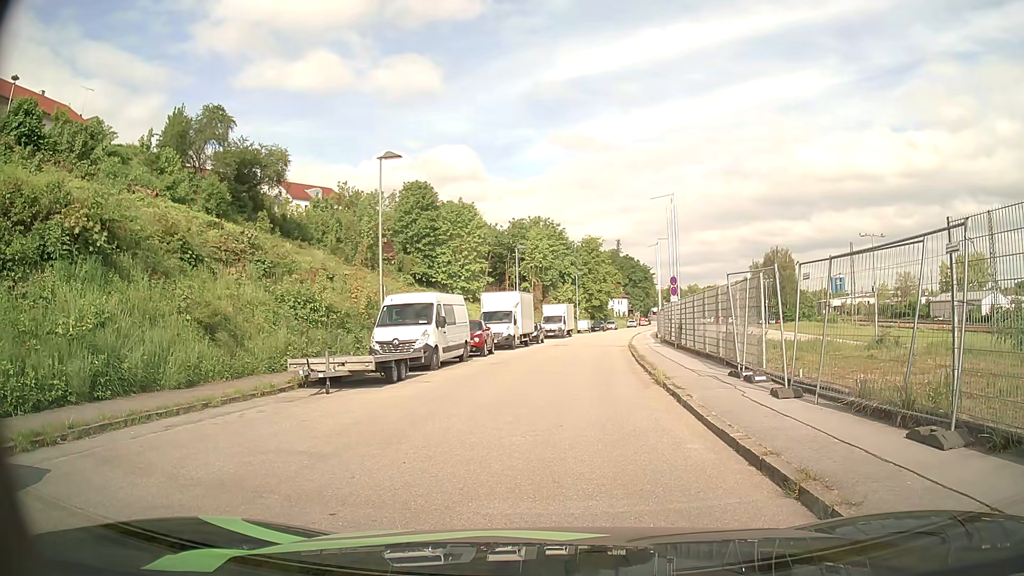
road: residential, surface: asphalt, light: Day
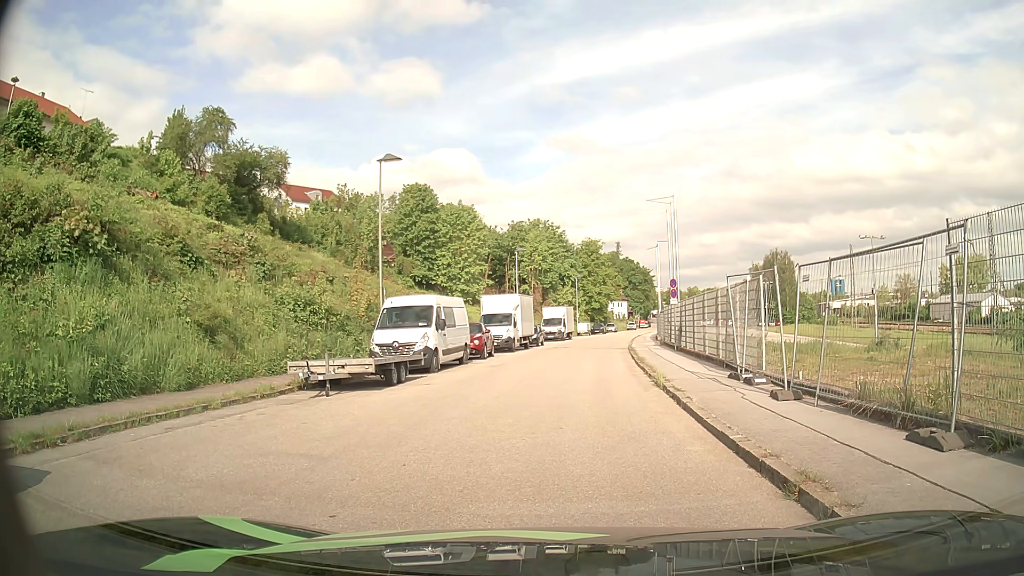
(0.0, 0.0) m; 0°
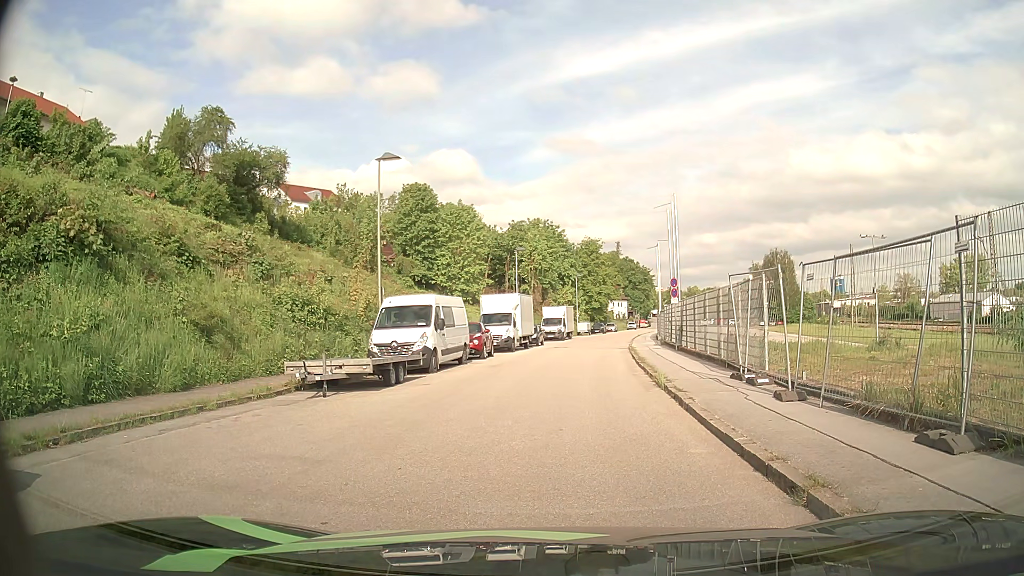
(0.0, +0.3) m; 0°
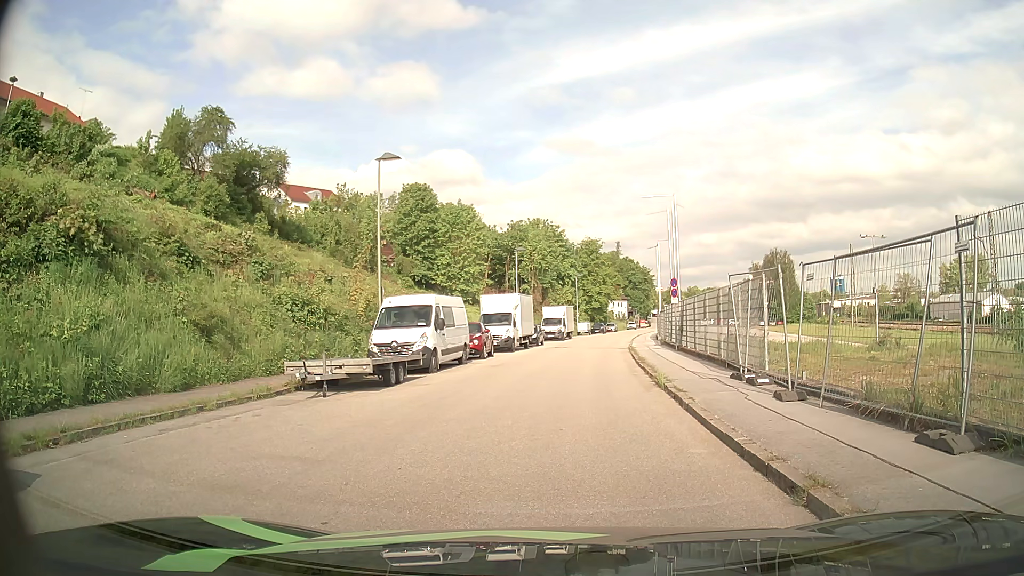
(0.0, 0.0) m; 0°
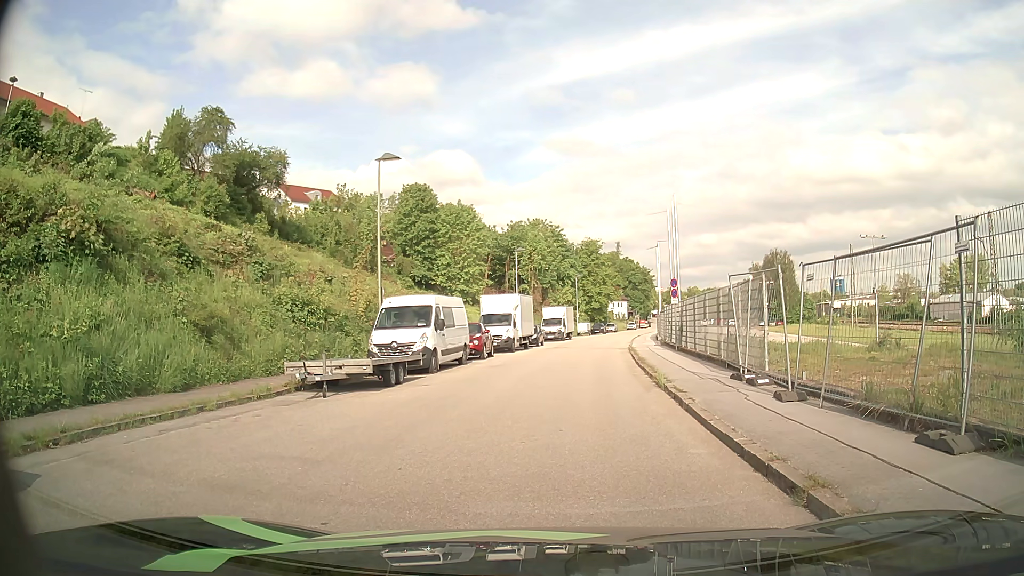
(0.0, 0.0) m; 0°
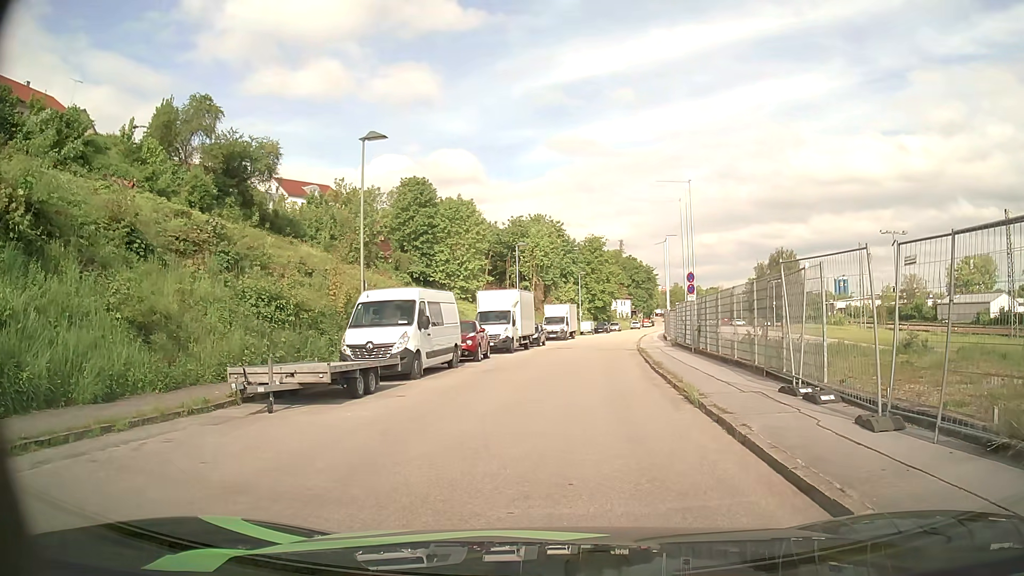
(+0.1, +3.1) m; +2°
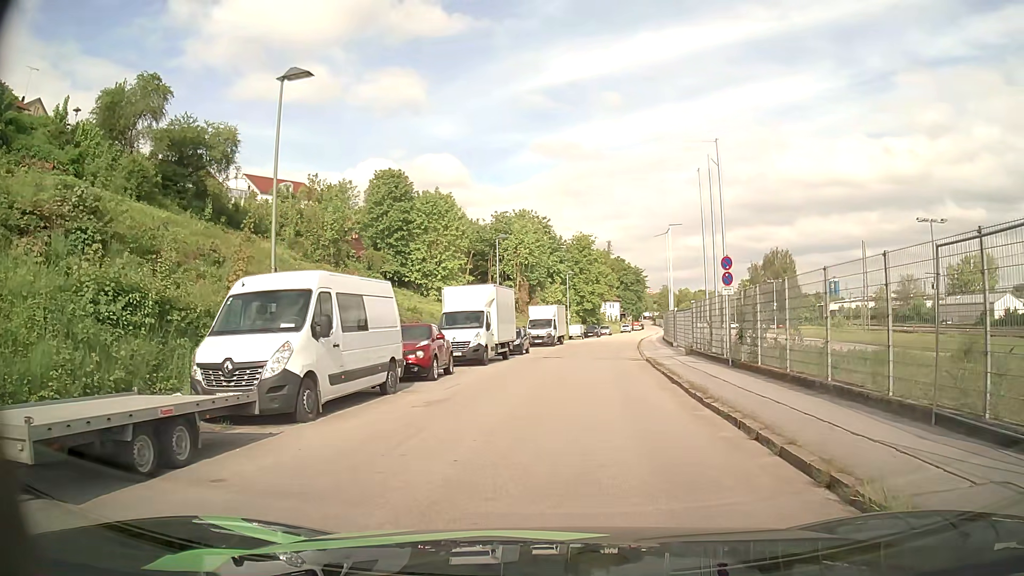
(0.0, +7.5) m; 0°
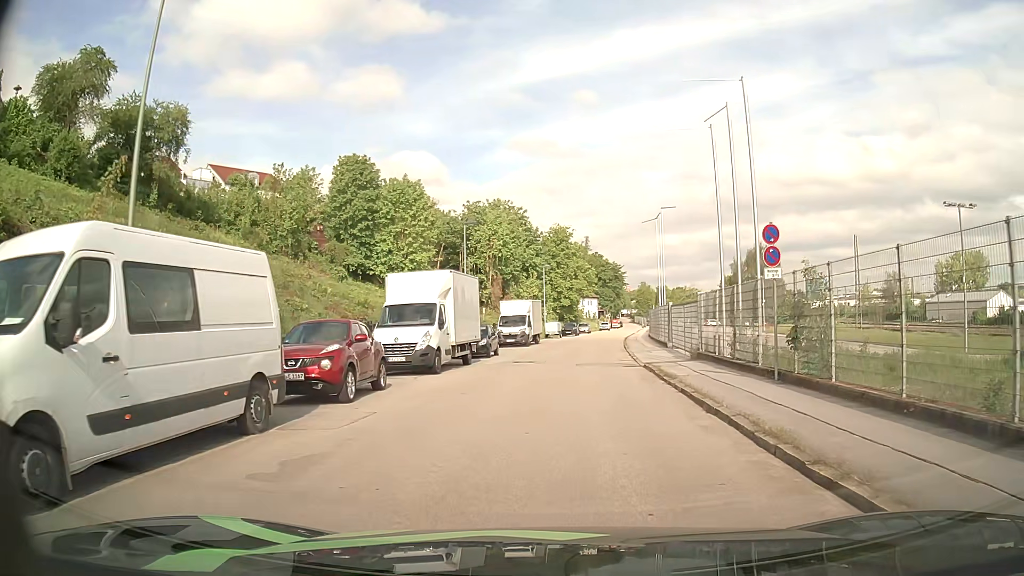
(+0.2, +5.9) m; +3°
(0, +10) (+1, +20) (+1, +30) (+2, +40) (+3, +50) (+5, +60) (+6, +70) (+7, +80) (+9, +89) (+10, +99) m
